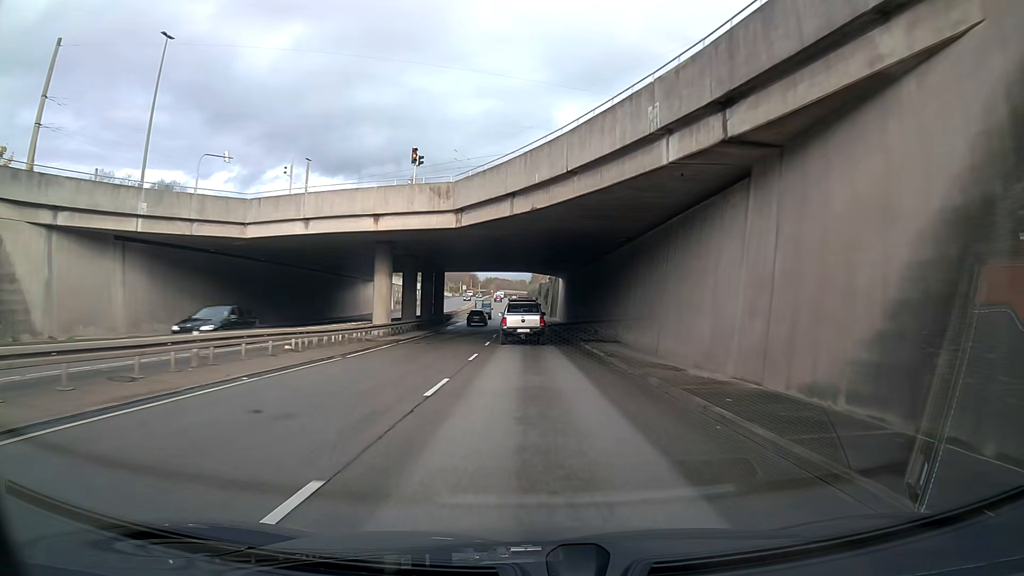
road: trunk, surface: asphalt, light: Day
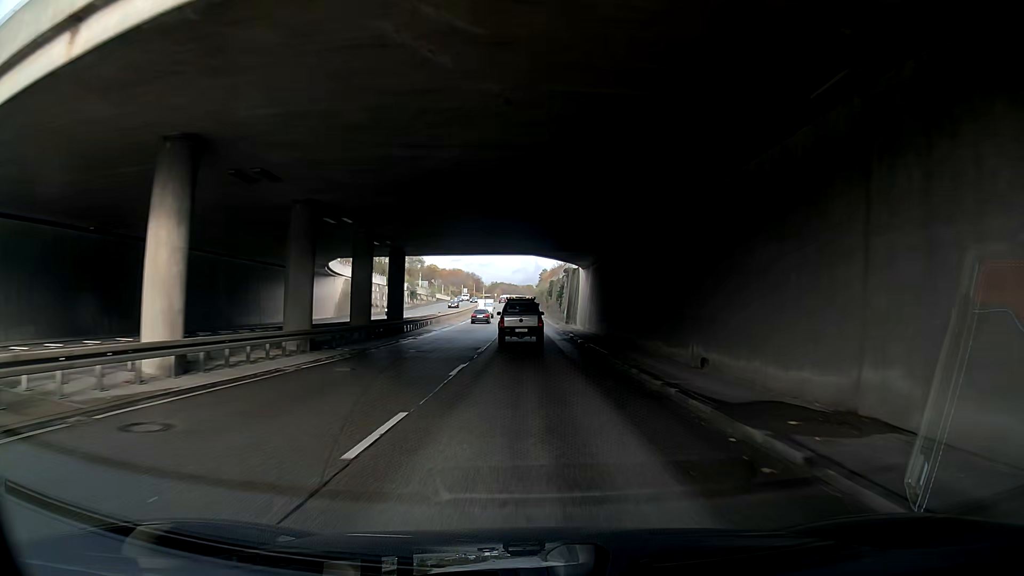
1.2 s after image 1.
(-0.1, +22.8) m; -1°
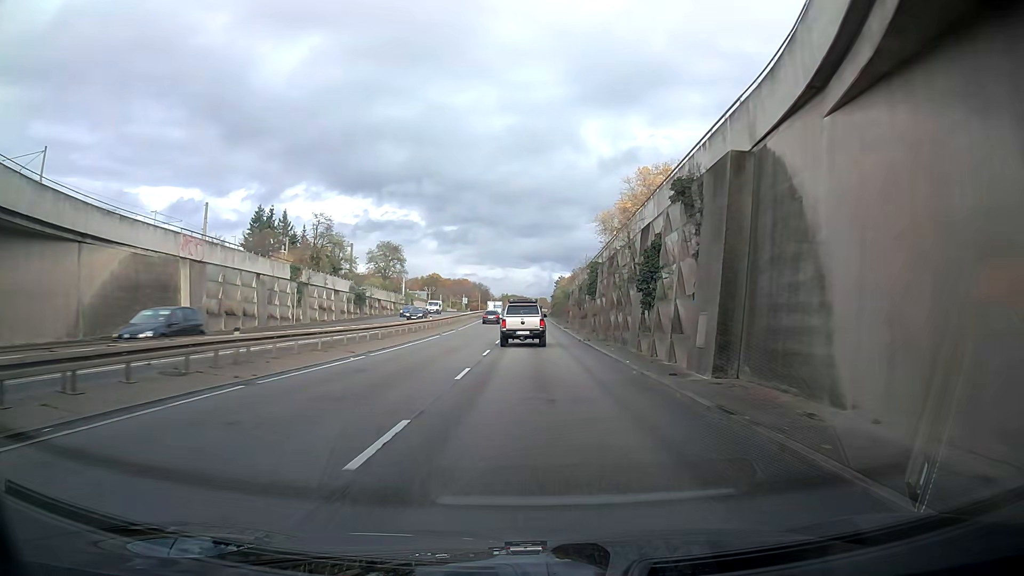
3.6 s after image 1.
(-1.1, +44.7) m; -1°
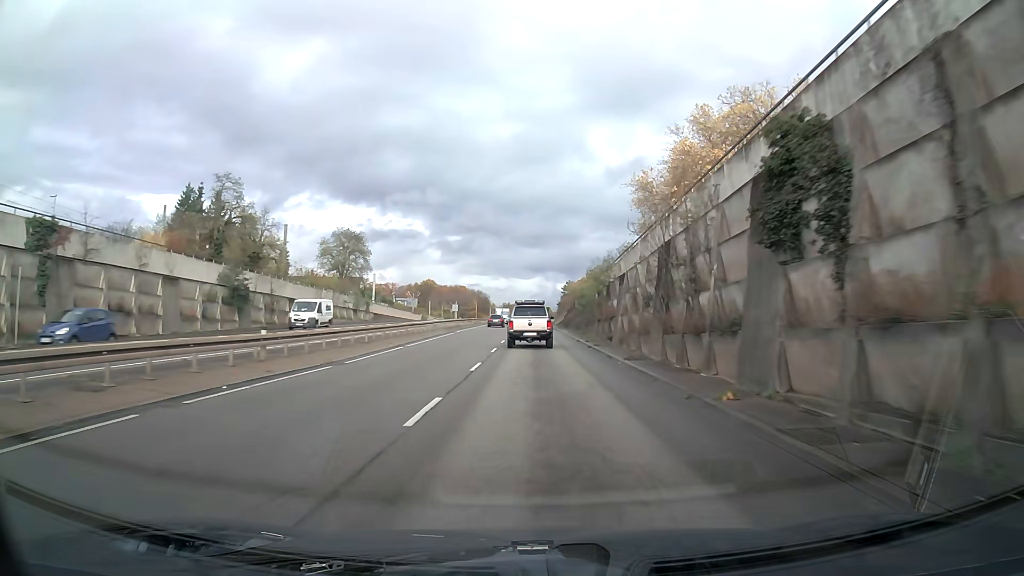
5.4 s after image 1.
(+0.2, +33.1) m; 0°
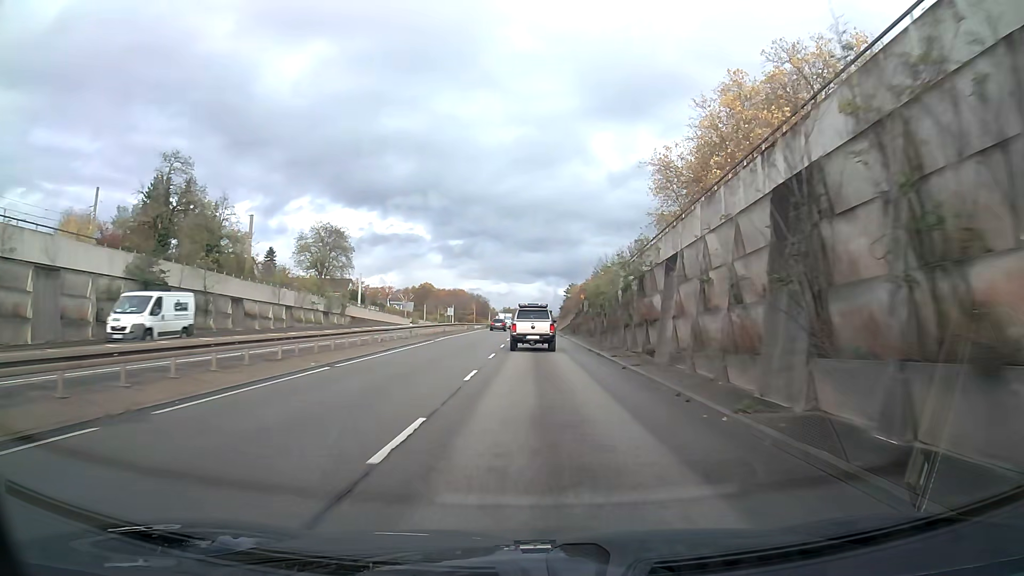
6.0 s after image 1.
(0.0, +10.9) m; 0°
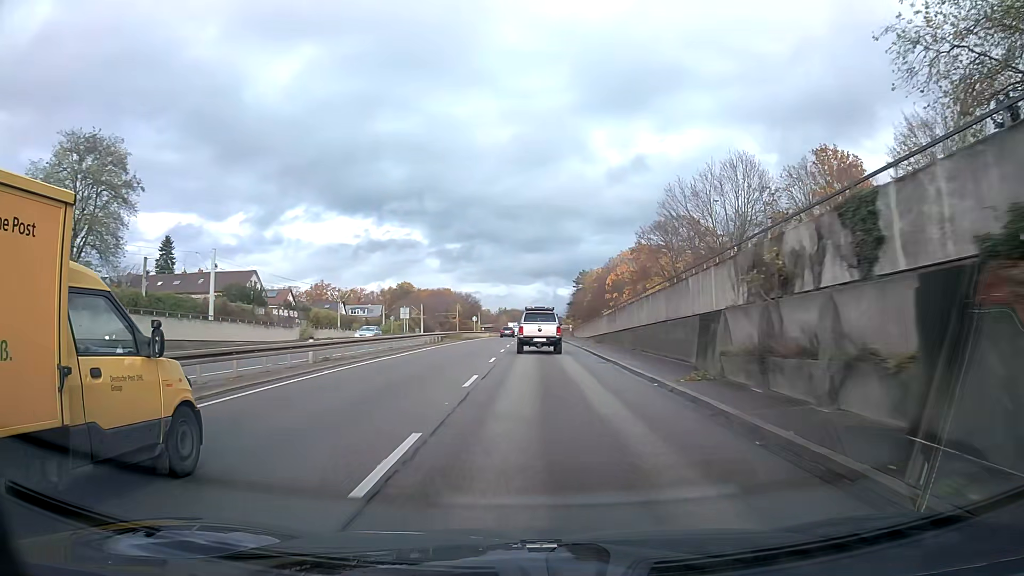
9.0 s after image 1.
(0.0, +54.4) m; 0°
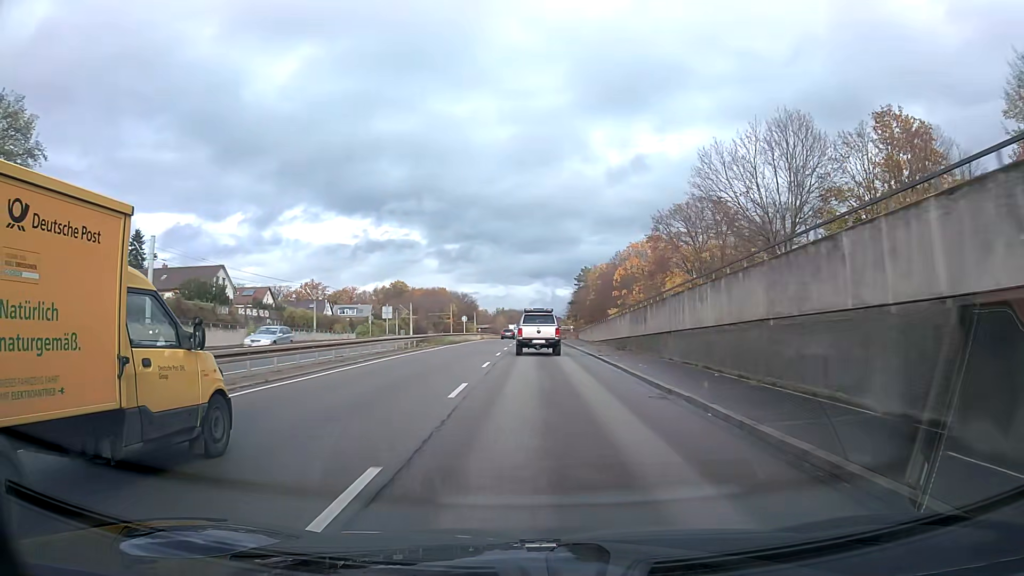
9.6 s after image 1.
(0.0, +10.9) m; 0°
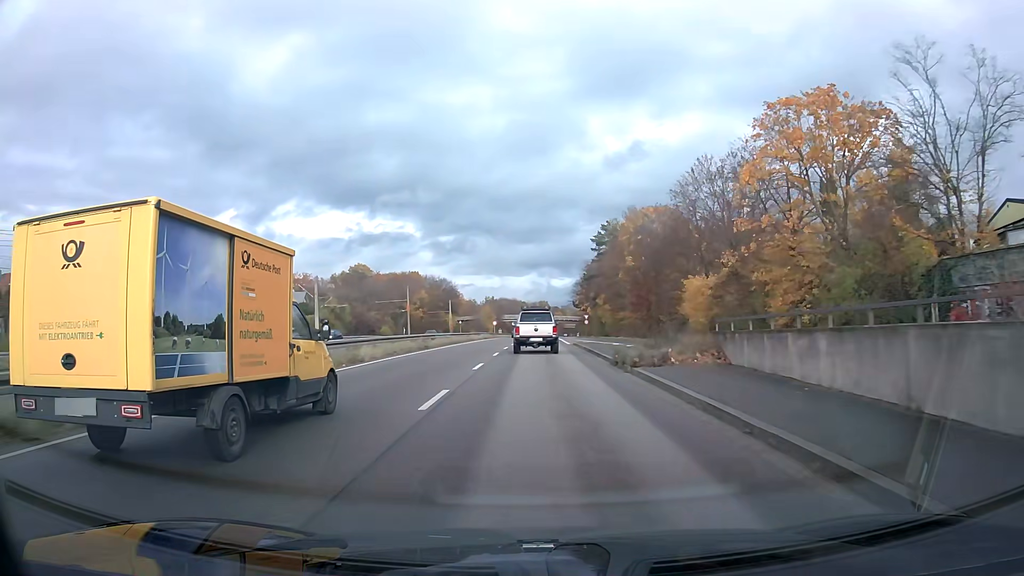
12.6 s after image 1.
(+0.3, +55.3) m; +1°
